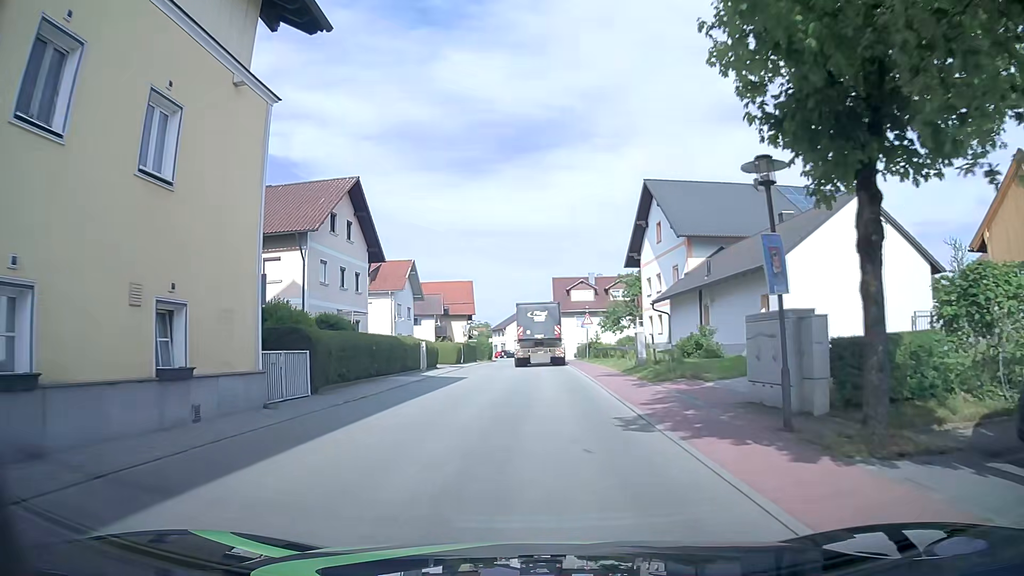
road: tertiary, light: Day
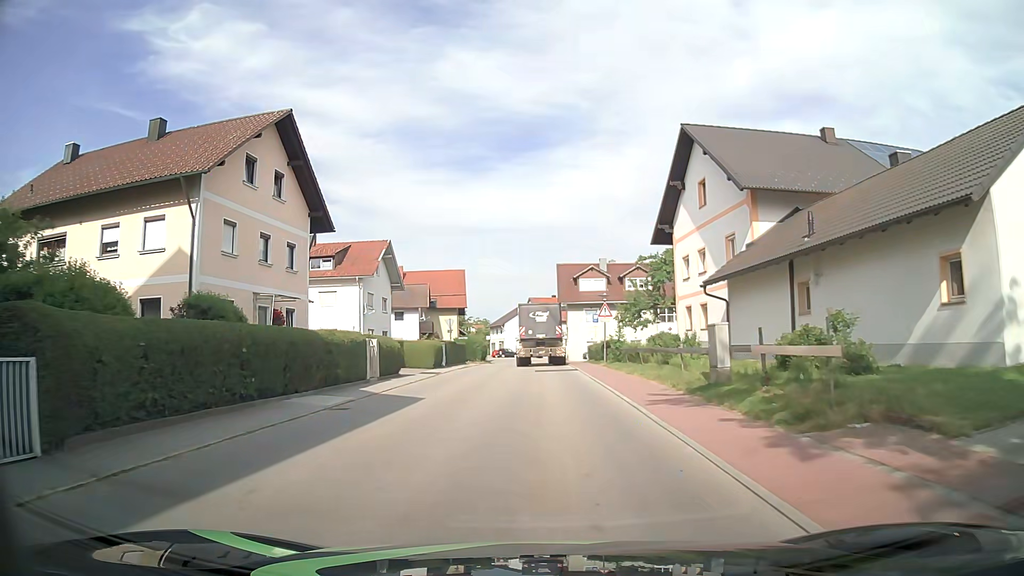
(+0.1, +11.4) m; 0°
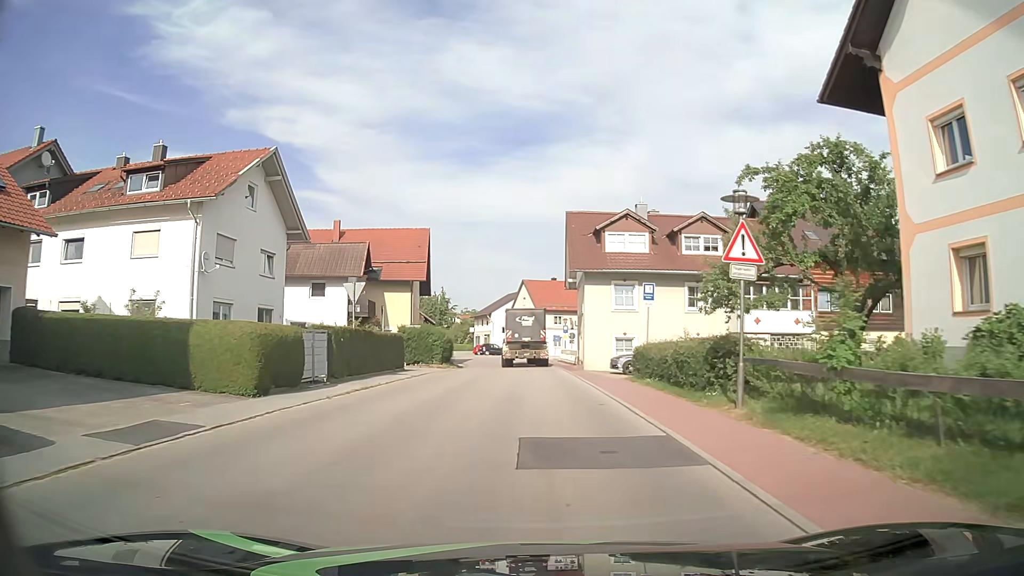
(-0.1, +24.7) m; +1°
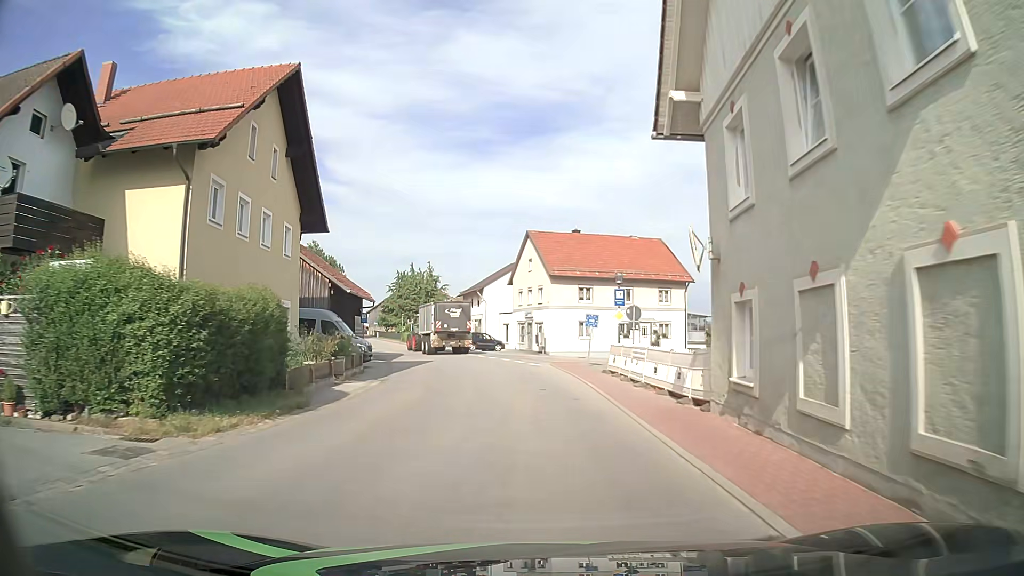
(-0.3, +32.8) m; -1°
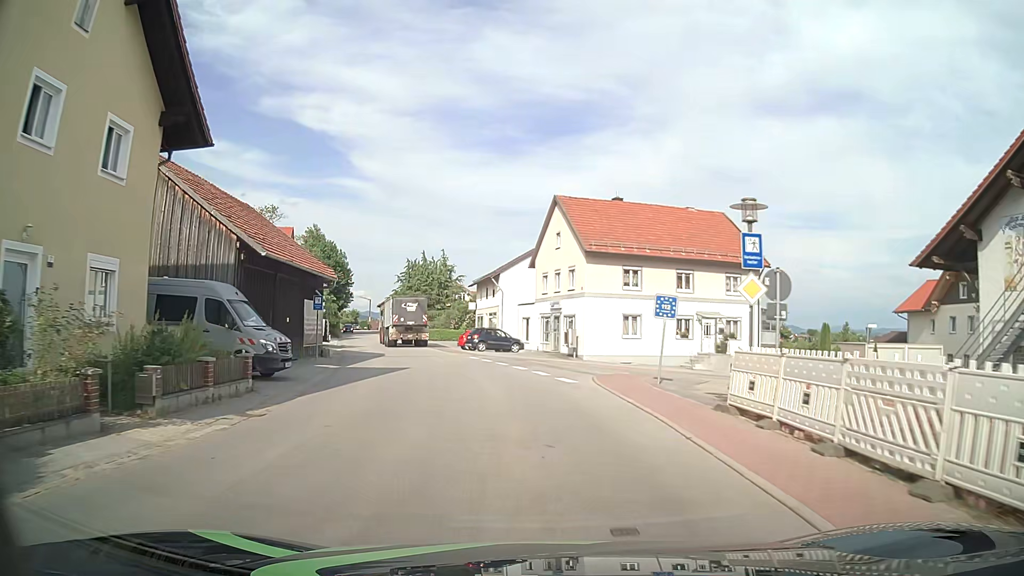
(-0.4, +13.3) m; -2°
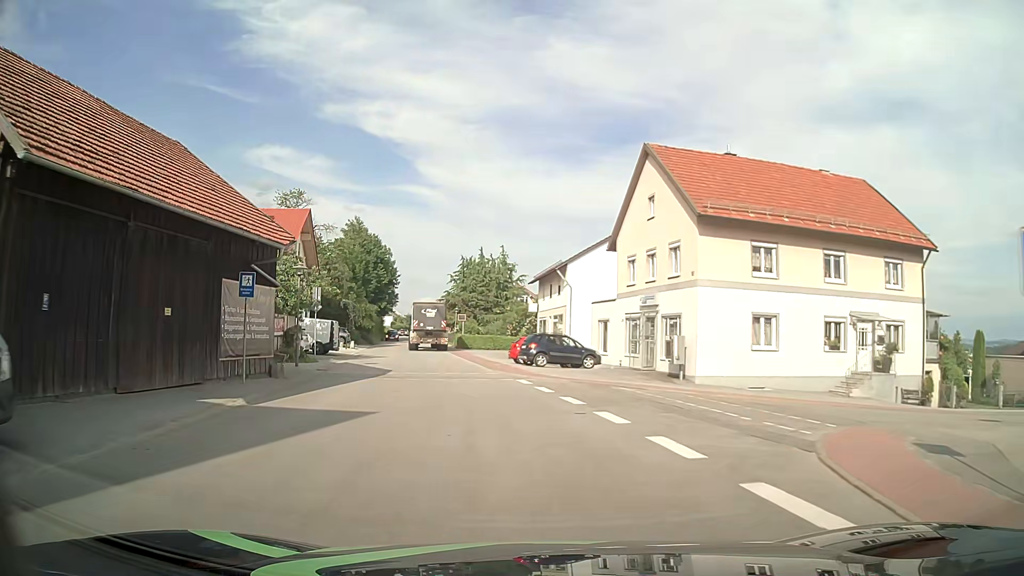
(-0.6, +13.2) m; -6°
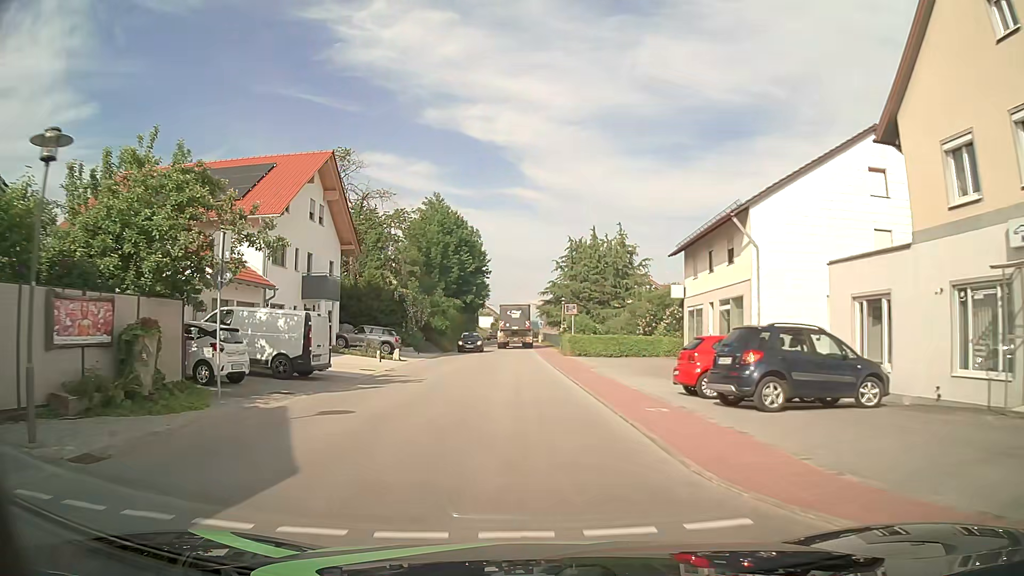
(-1.7, +19.3) m; -9°
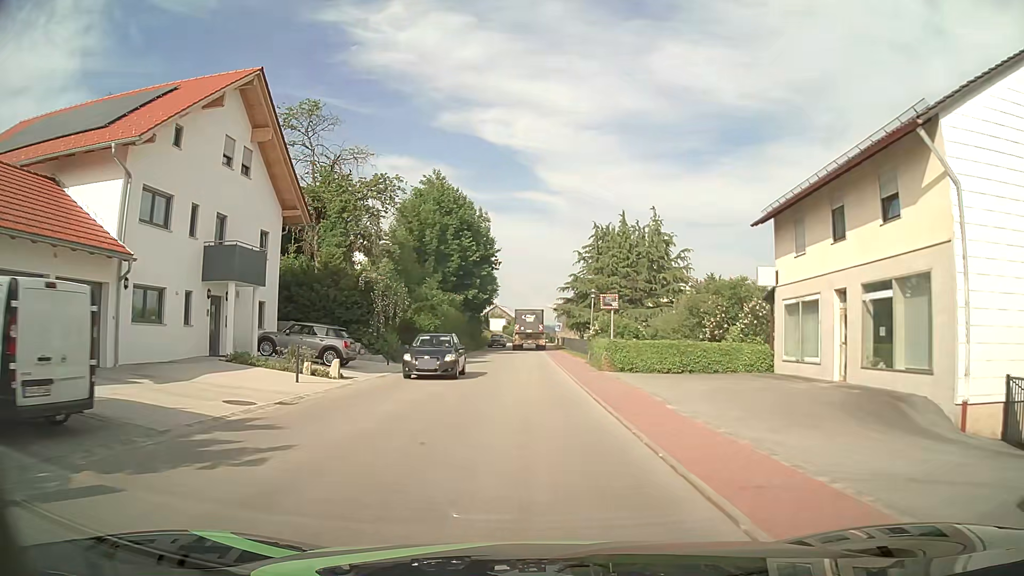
(-0.3, +12.6) m; -2°
(0, +10) (0, +20) (0, +30) (0, +40) (0, +50) (-1, +60) (-1, +70) (-1, +80) (-1, +90) (0, +100) m
